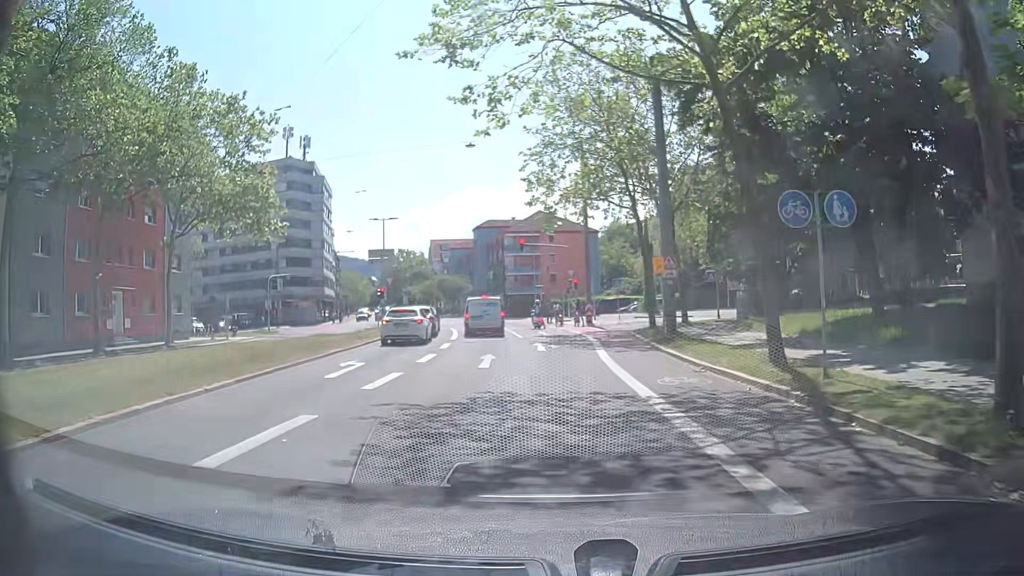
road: secondary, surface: asphalt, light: Day
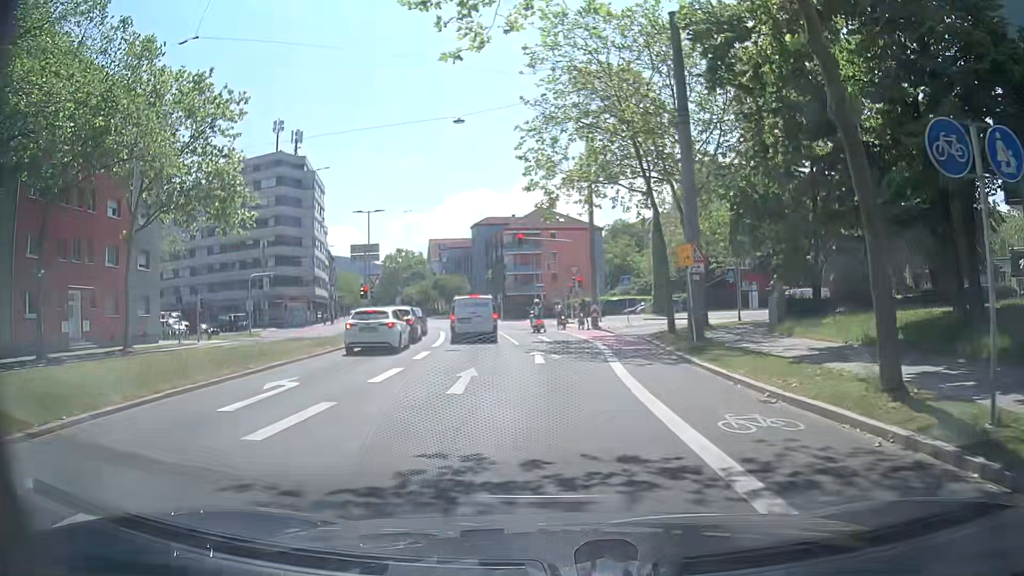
(+0.1, +4.7) m; 0°
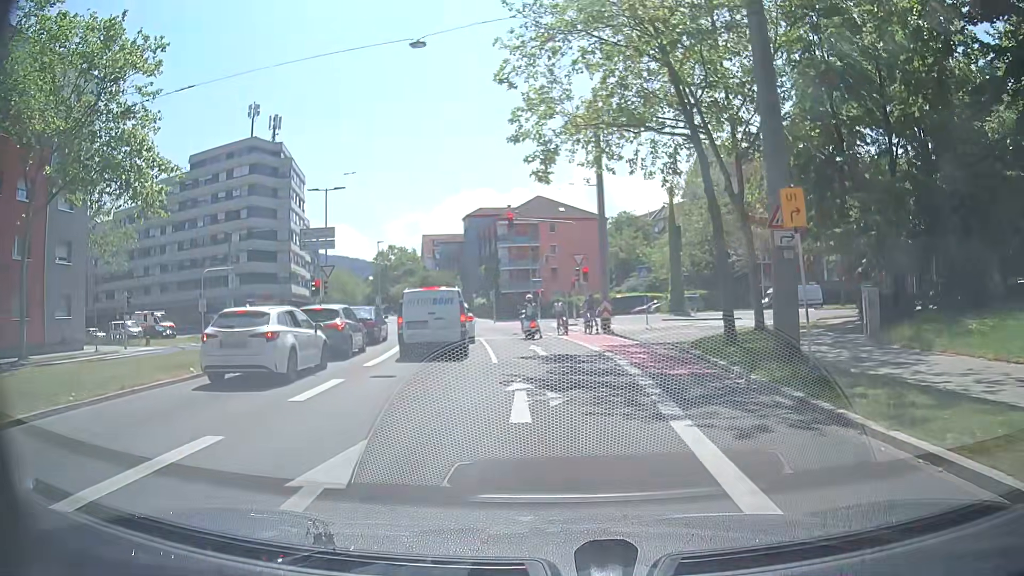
(+0.1, +8.9) m; +1°
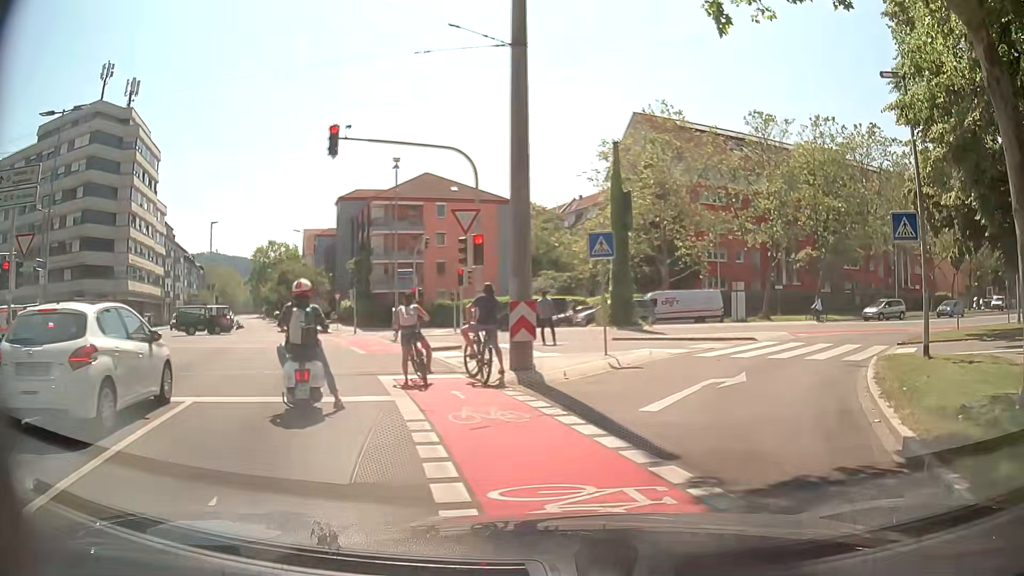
(+0.4, +17.4) m; +8°
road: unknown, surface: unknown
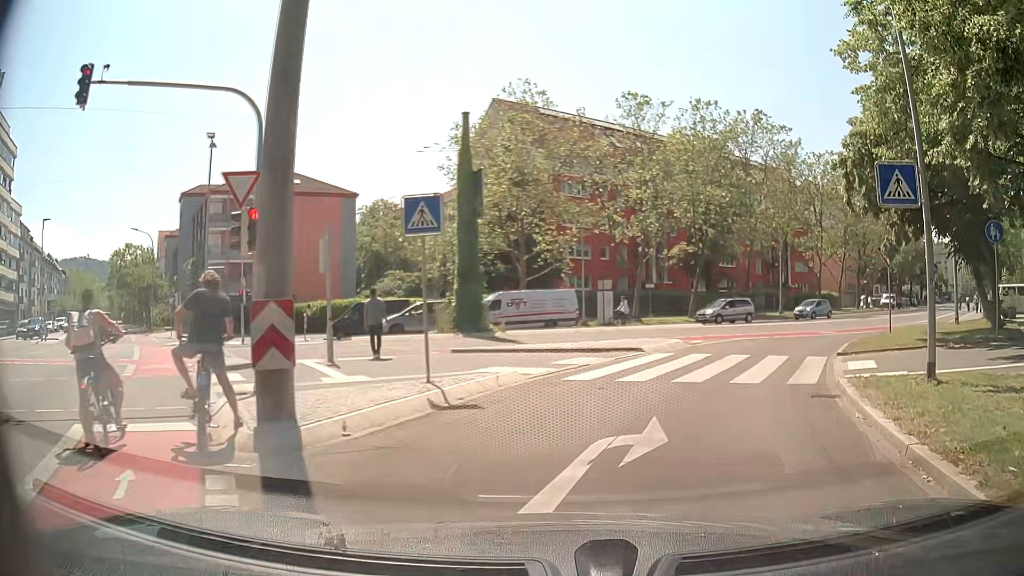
(+0.5, +5.4) m; +10°
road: secondary_link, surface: asphalt
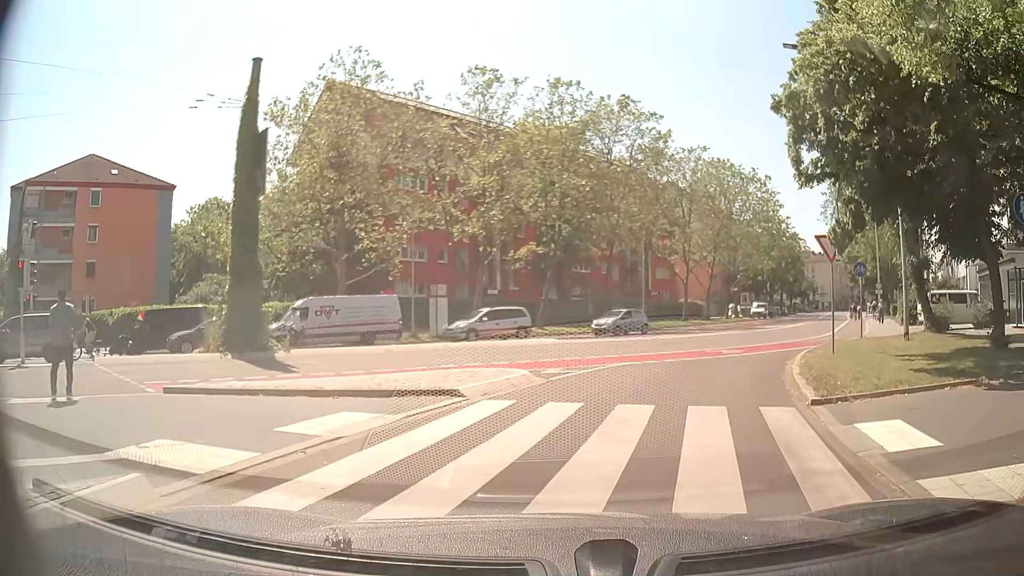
(+1.2, +7.1) m; +13°
